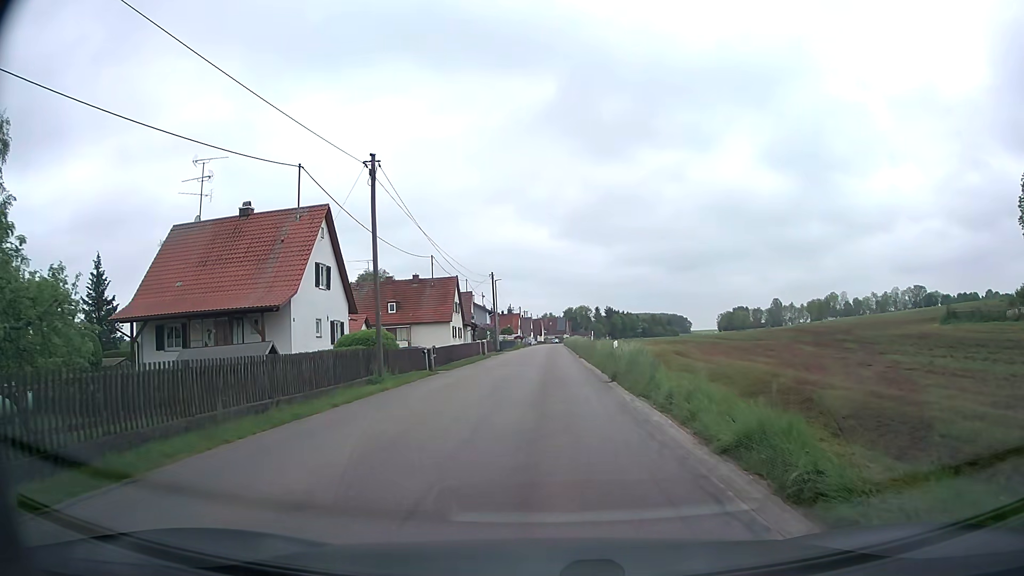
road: tertiary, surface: asphalt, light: Day
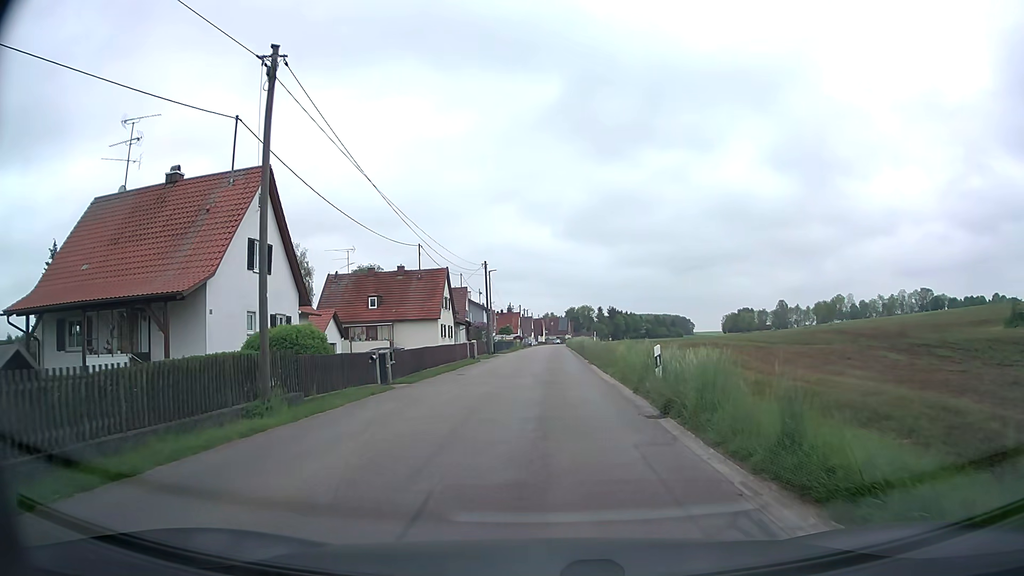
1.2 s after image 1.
(0.0, +8.1) m; 0°
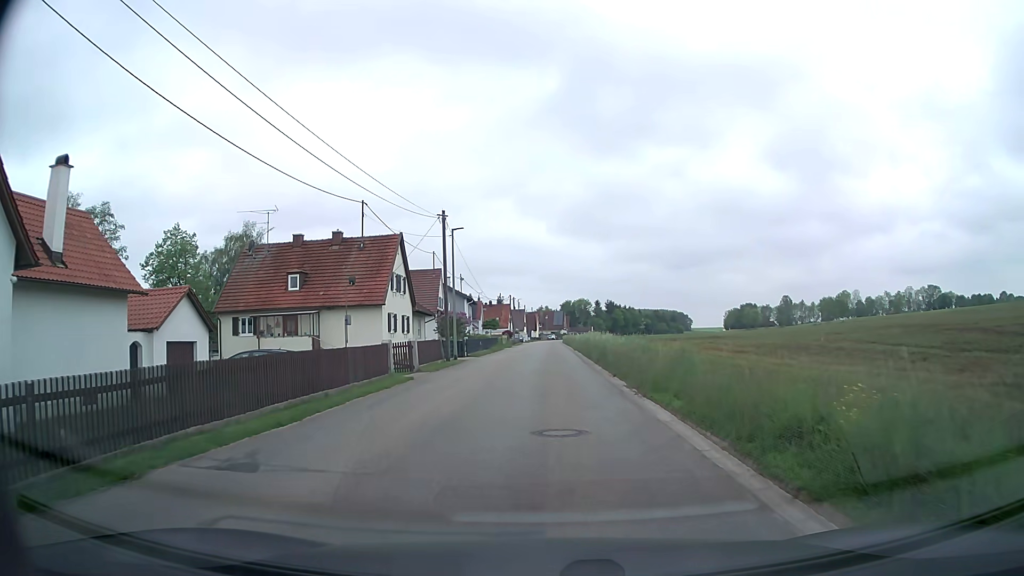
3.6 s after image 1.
(+0.2, +18.0) m; +1°
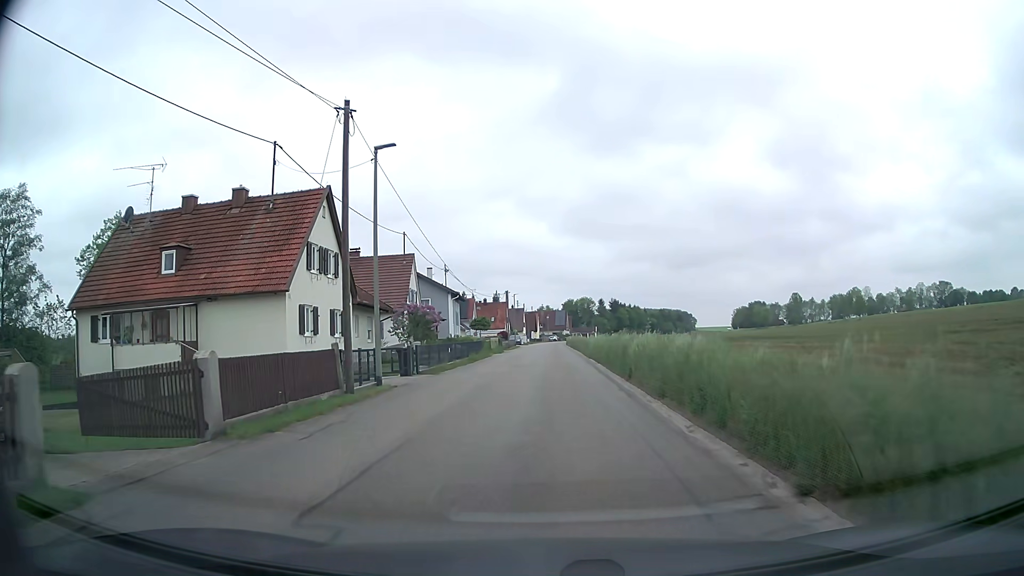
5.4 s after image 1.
(0.0, +14.9) m; 0°
(0, +10) (0, +20) (0, +30) (0, +40) (0, +50) (0, +60) (0, +70) (+1, +80) (+1, +90) (+1, +100) m
